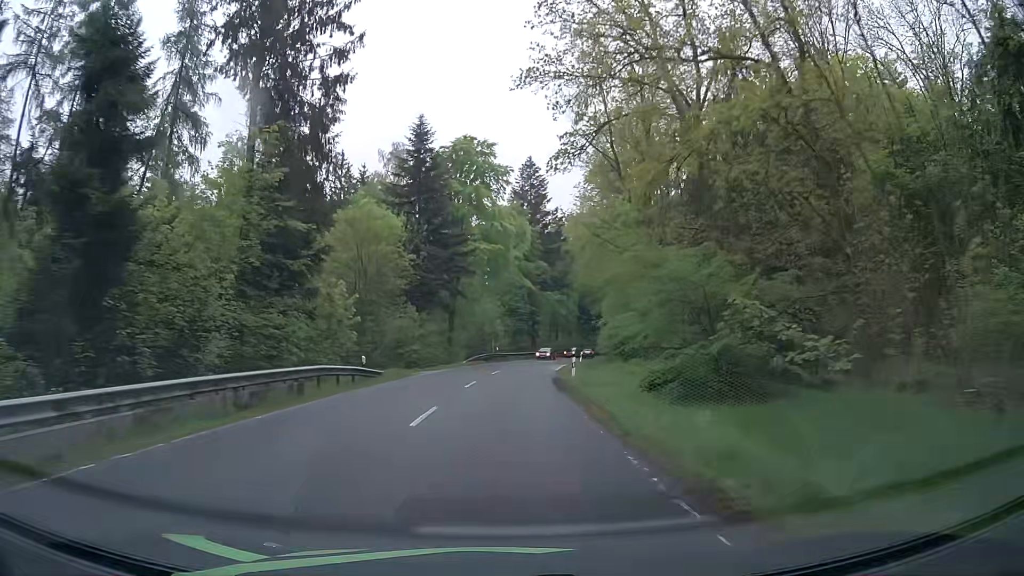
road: secondary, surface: asphalt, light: Day
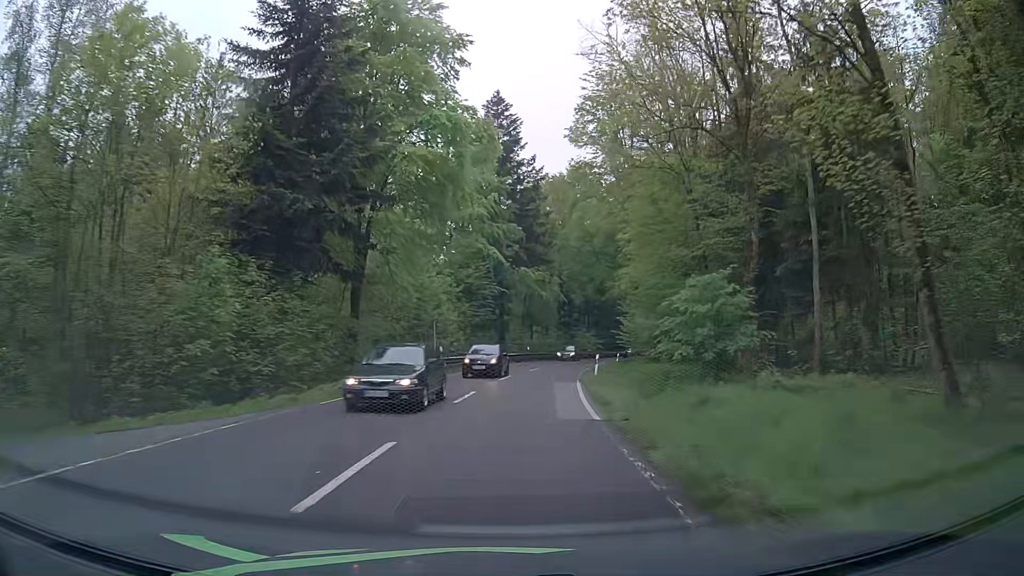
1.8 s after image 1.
(+0.3, +28.6) m; +3°
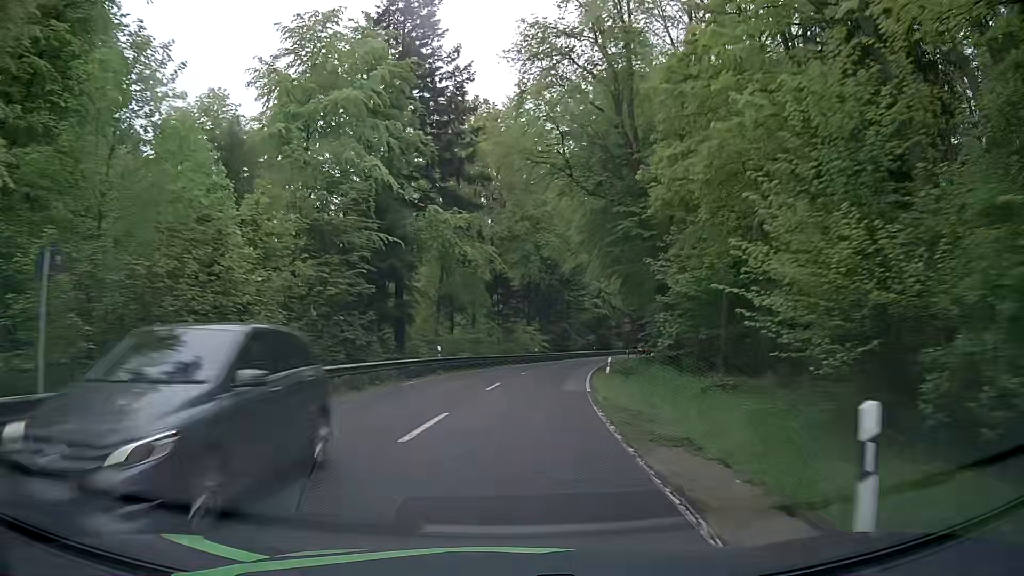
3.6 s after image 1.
(+1.2, +28.9) m; +6°
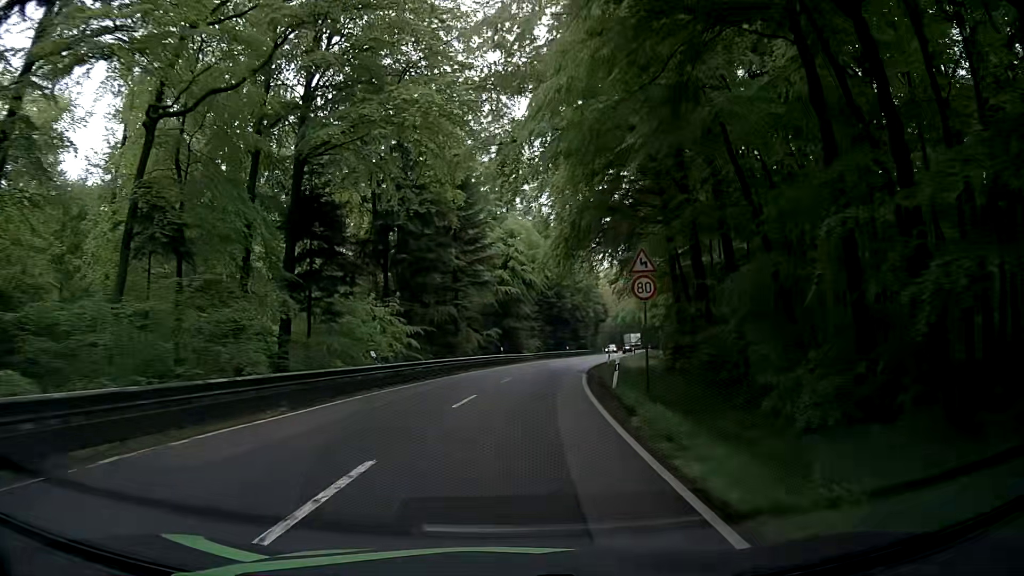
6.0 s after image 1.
(+2.9, +39.0) m; +8°
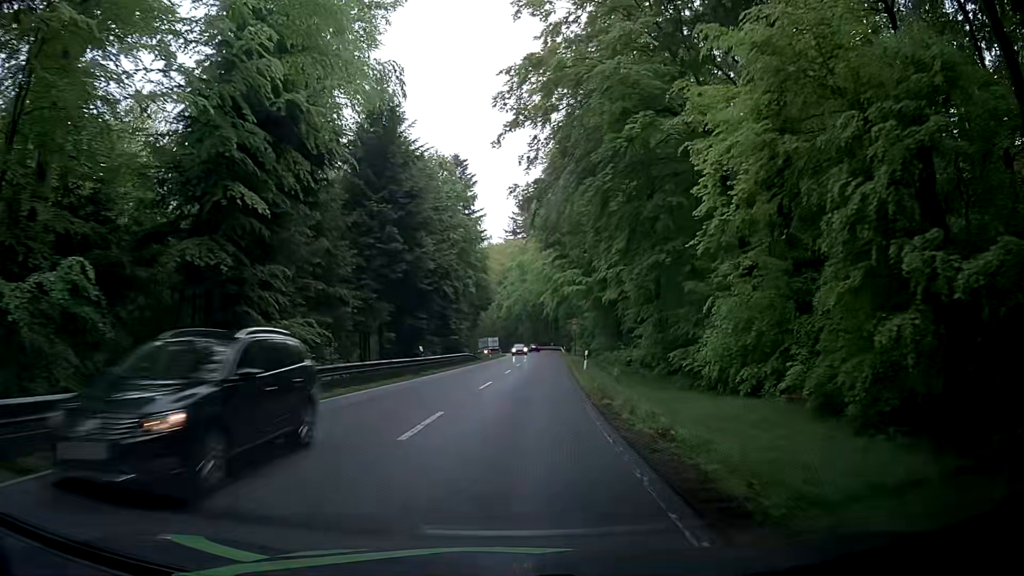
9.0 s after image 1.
(+5.3, +49.5) m; +11°
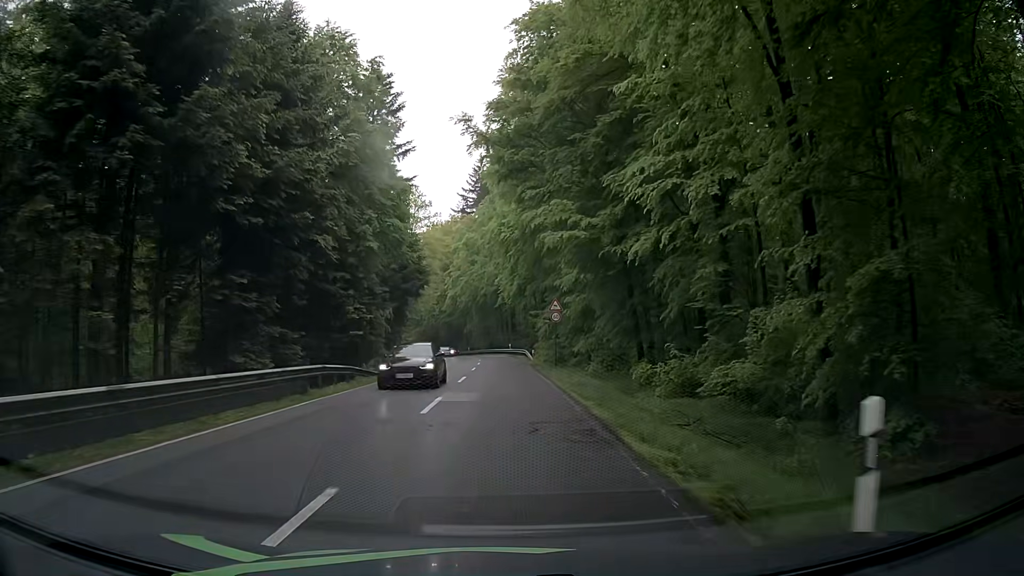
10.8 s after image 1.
(+1.6, +29.2) m; +5°
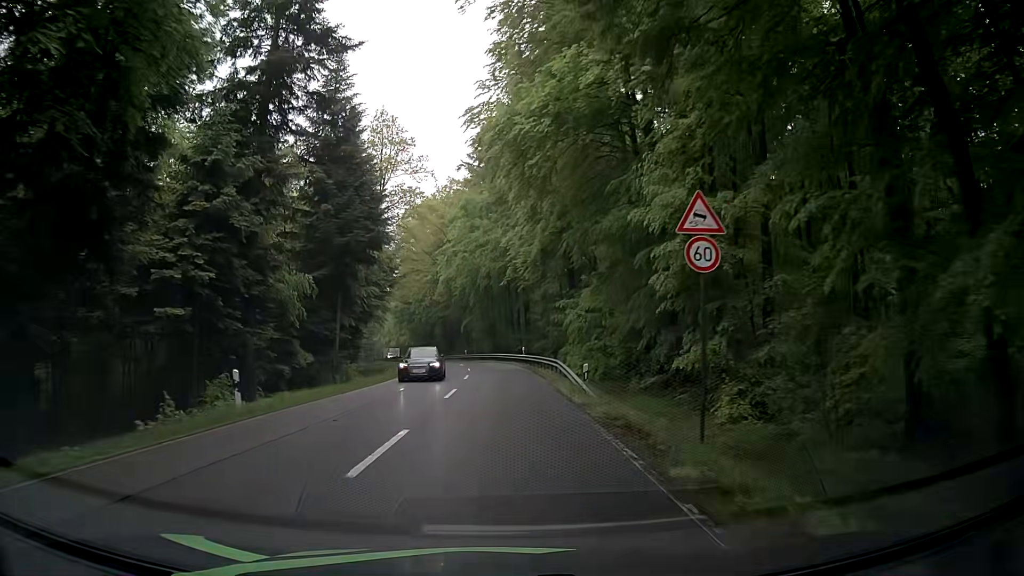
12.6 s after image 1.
(-0.3, +28.7) m; -1°
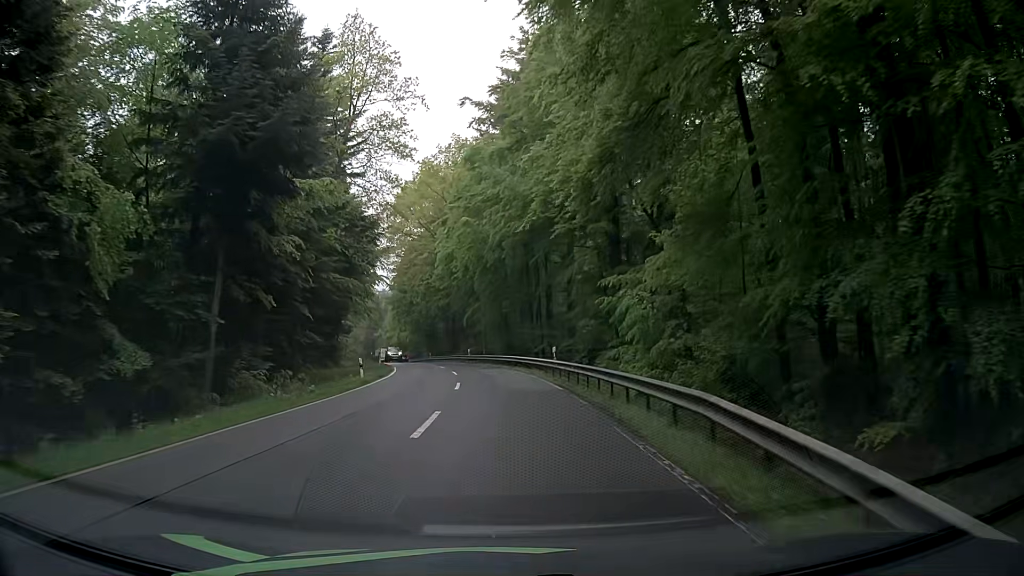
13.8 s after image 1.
(-0.1, +19.1) m; -1°
(0, +10) (0, +20) (-1, +30) (-2, +40) (-3, +50) (-5, +60) (-7, +69) (-9, +79) (-11, +89) (-14, +99) m
